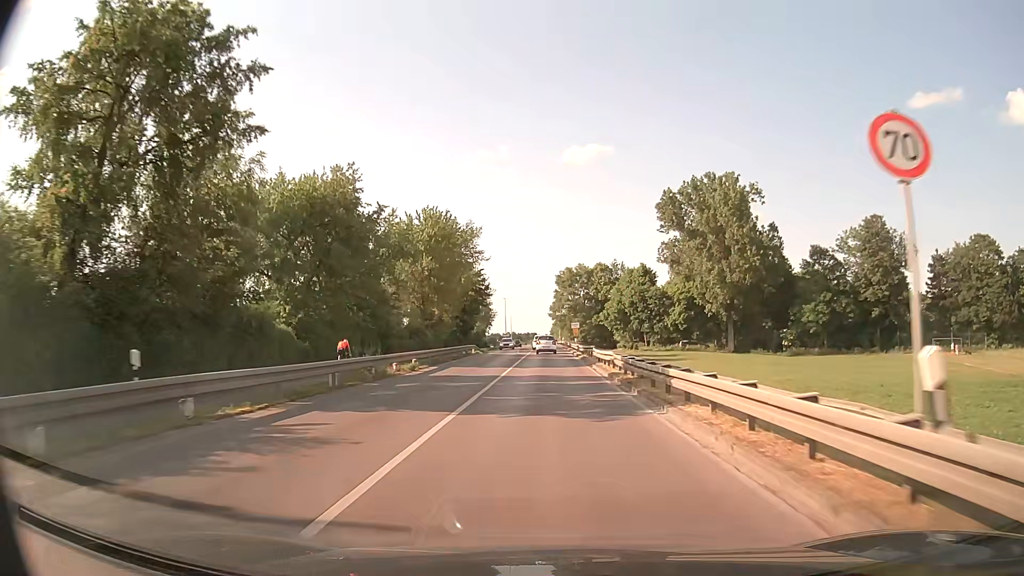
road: secondary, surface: asphalt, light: Day
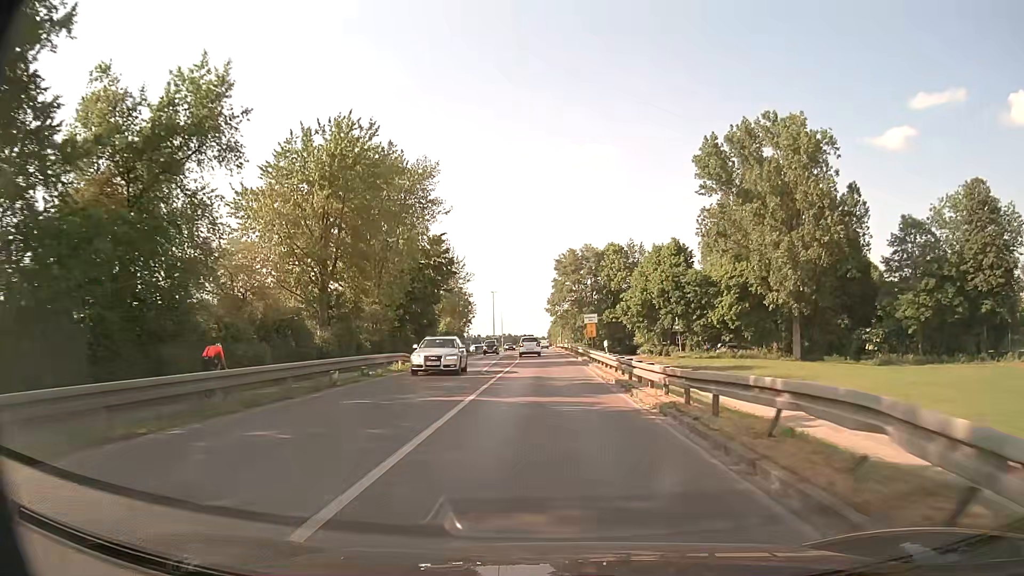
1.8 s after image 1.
(+0.1, +30.3) m; 0°
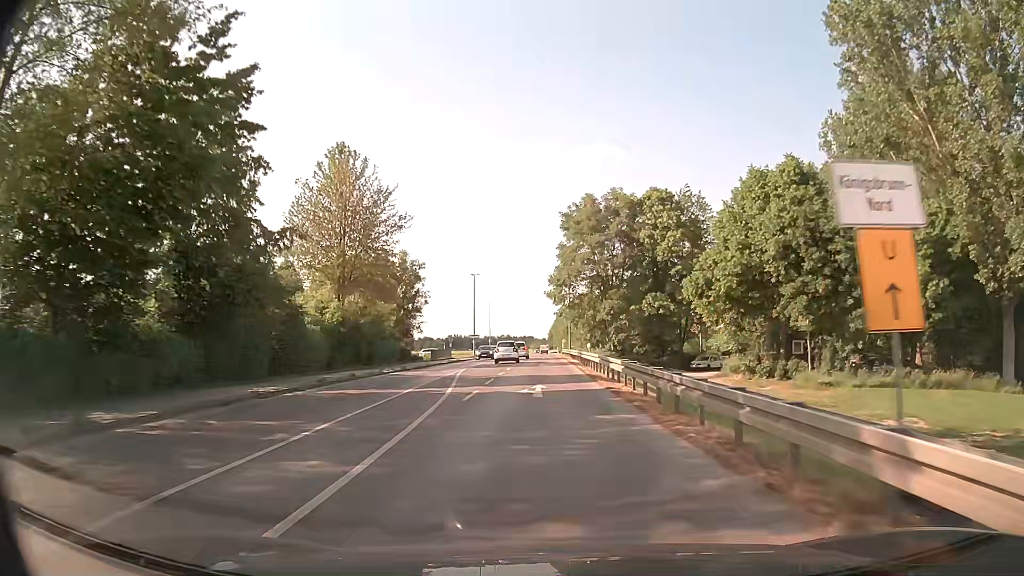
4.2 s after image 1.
(0.0, +39.9) m; 0°
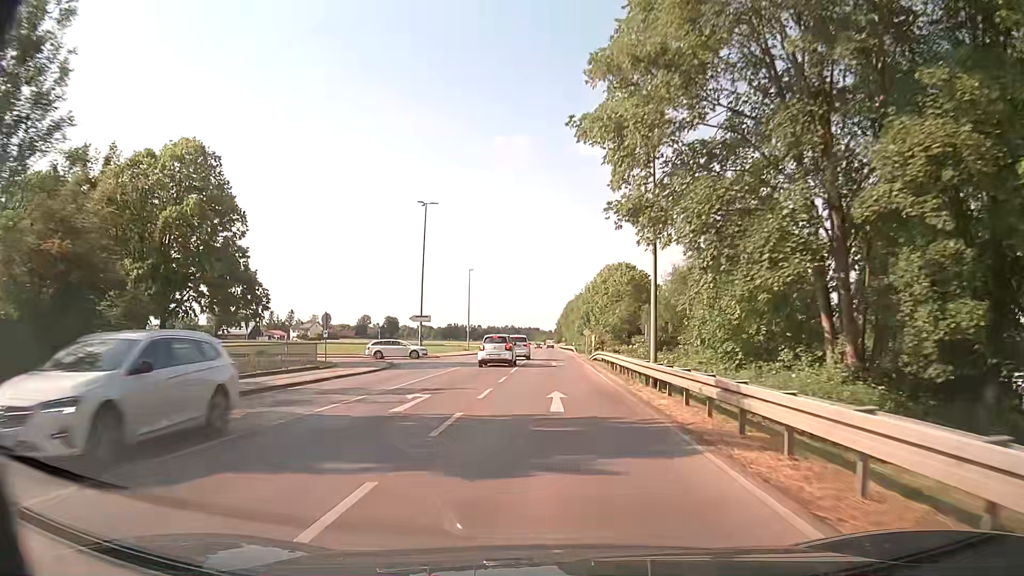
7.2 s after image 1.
(-0.5, +48.8) m; -1°
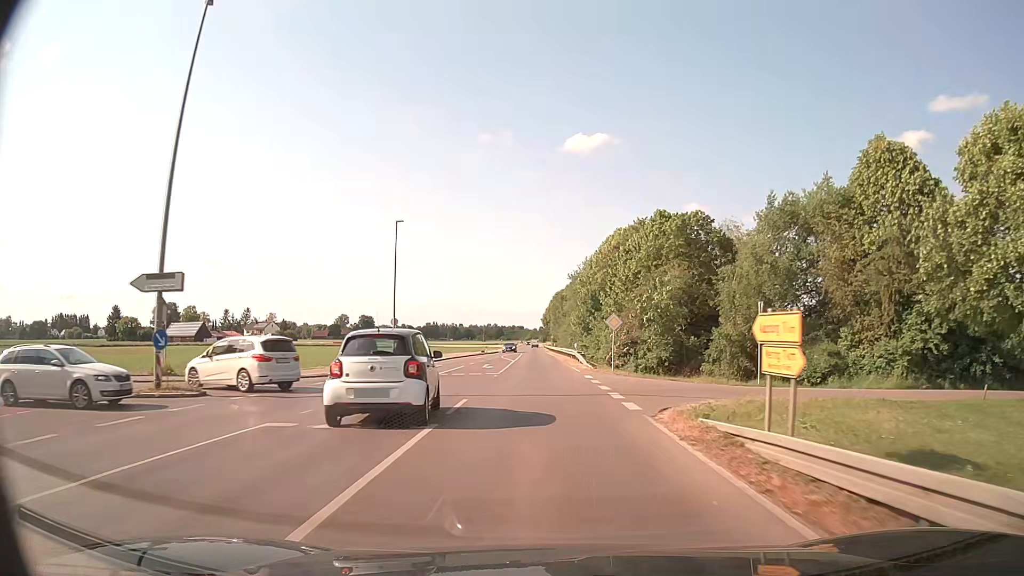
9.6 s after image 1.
(+0.5, +36.9) m; +2°
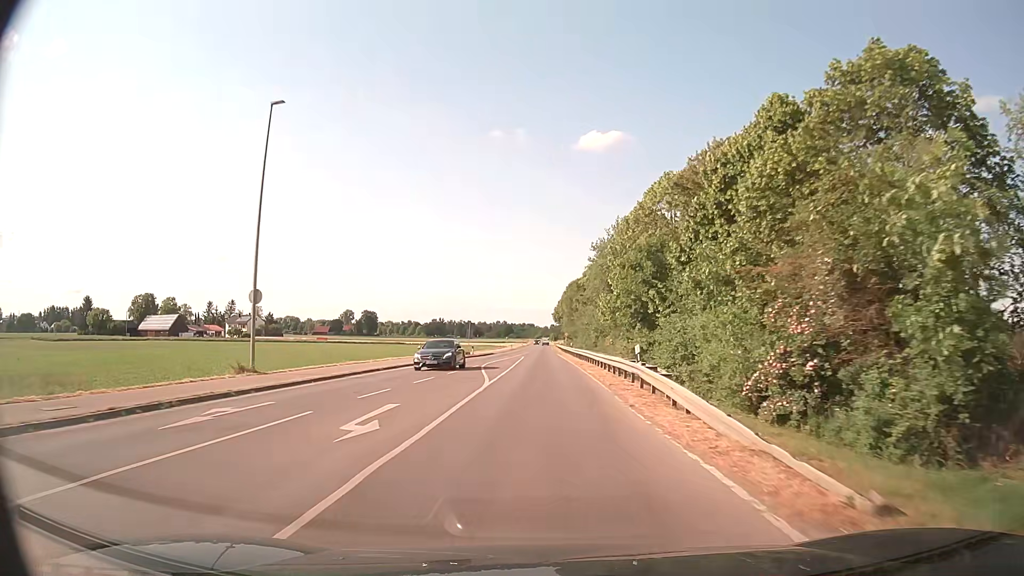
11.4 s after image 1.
(-0.2, +27.4) m; -1°
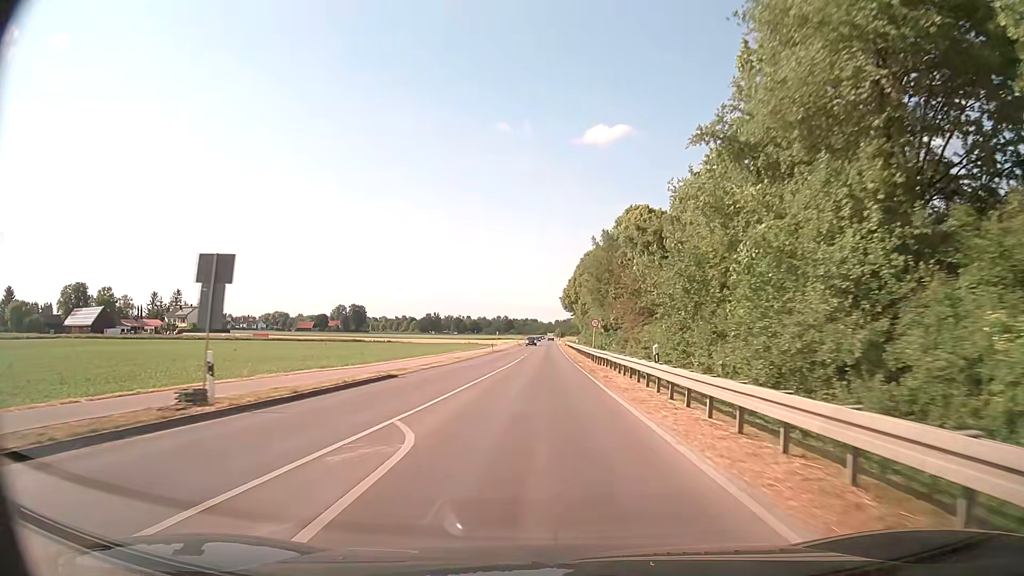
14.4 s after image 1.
(-0.2, +49.5) m; 0°
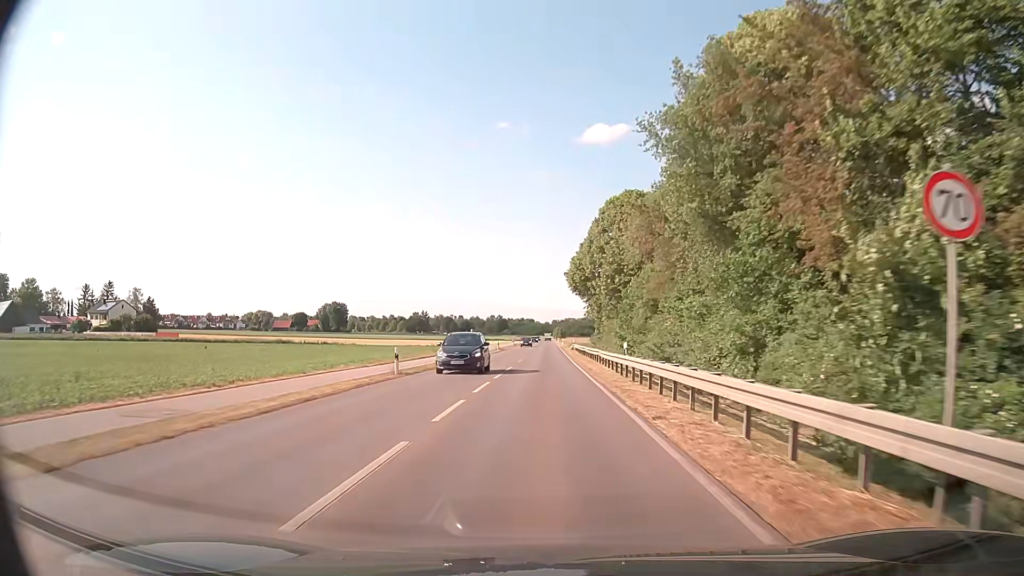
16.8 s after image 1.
(-0.1, +42.4) m; 0°
(0, +10) (0, +20) (0, +30) (0, +40) (0, +50) (0, +60) (0, +70) (0, +80) (0, +90) (0, +100) m
